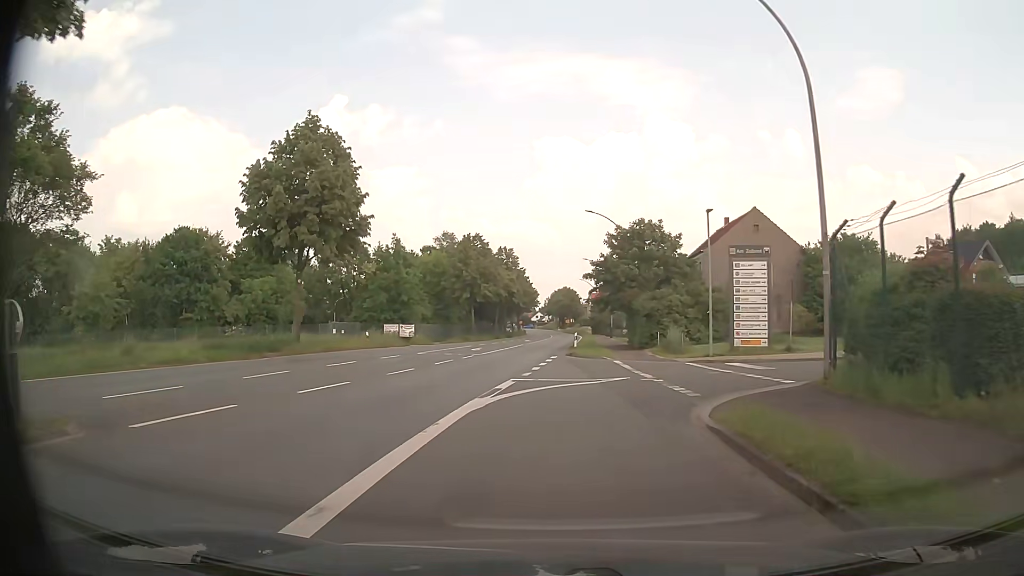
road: primary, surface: asphalt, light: Day
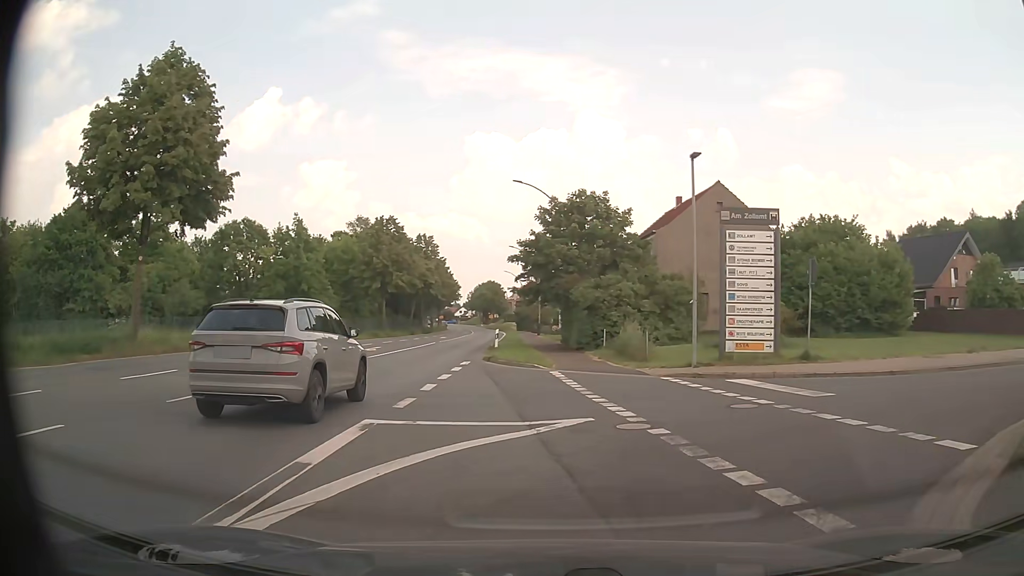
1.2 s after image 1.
(+0.3, +8.6) m; +6°
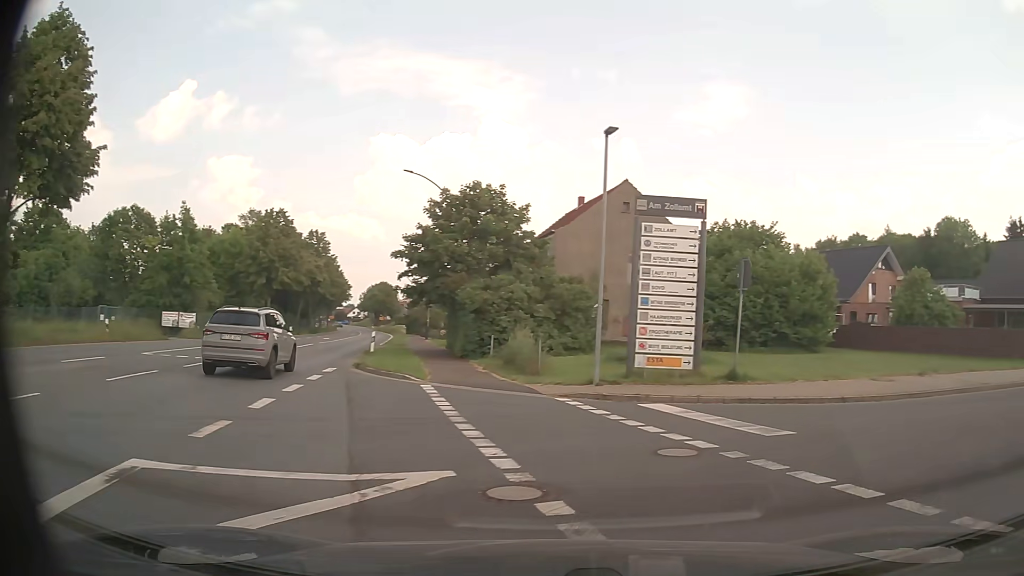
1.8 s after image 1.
(+0.1, +3.2) m; +7°
